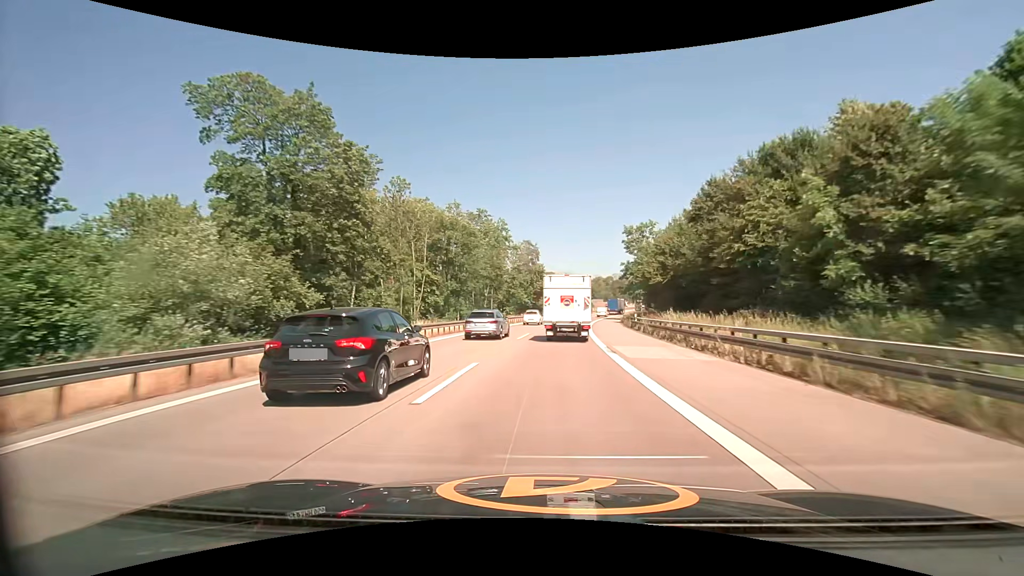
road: motorway_link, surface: concrete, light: Day
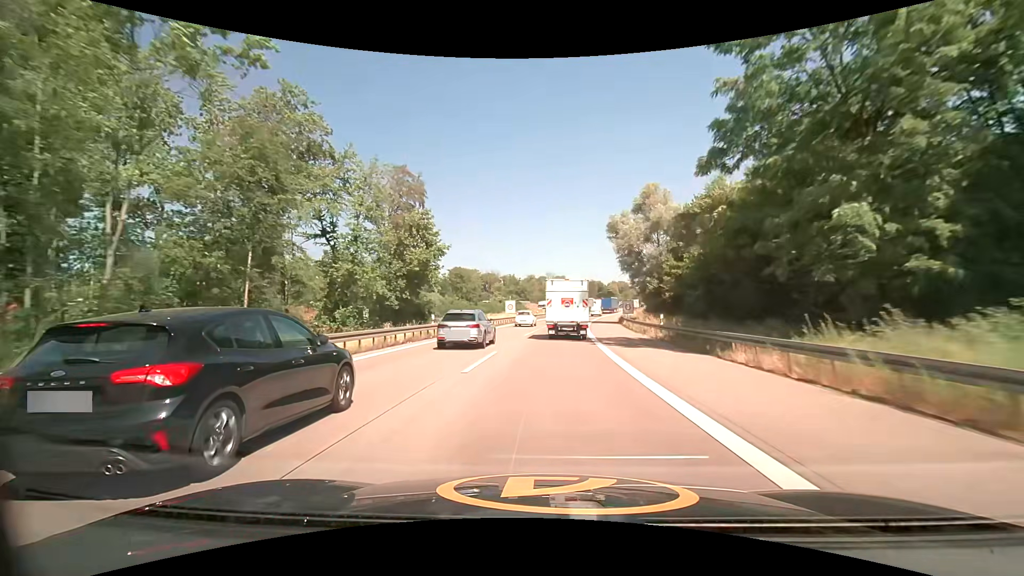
(+4.5, +67.4) m; +7°
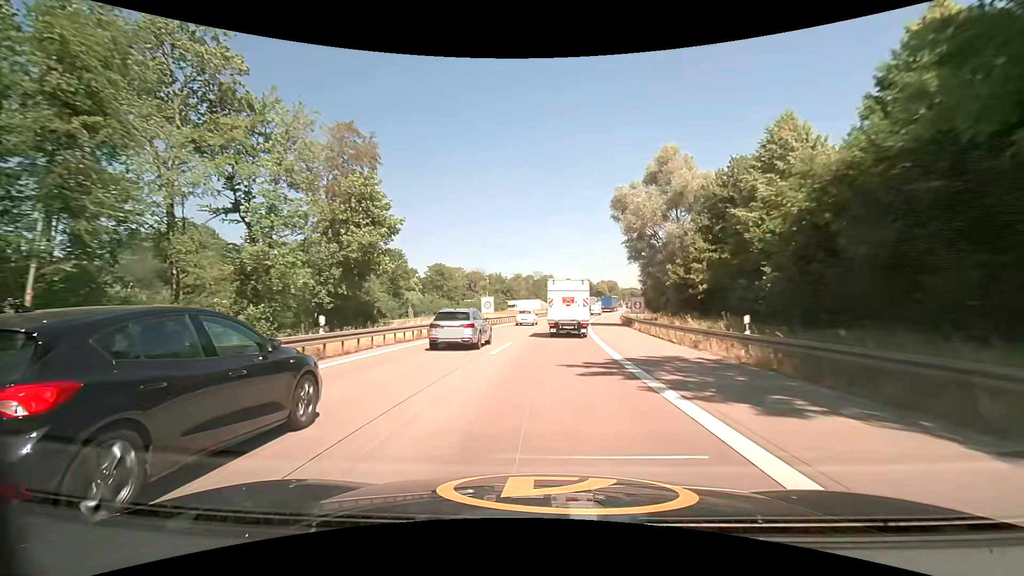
(+0.3, +13.4) m; +2°
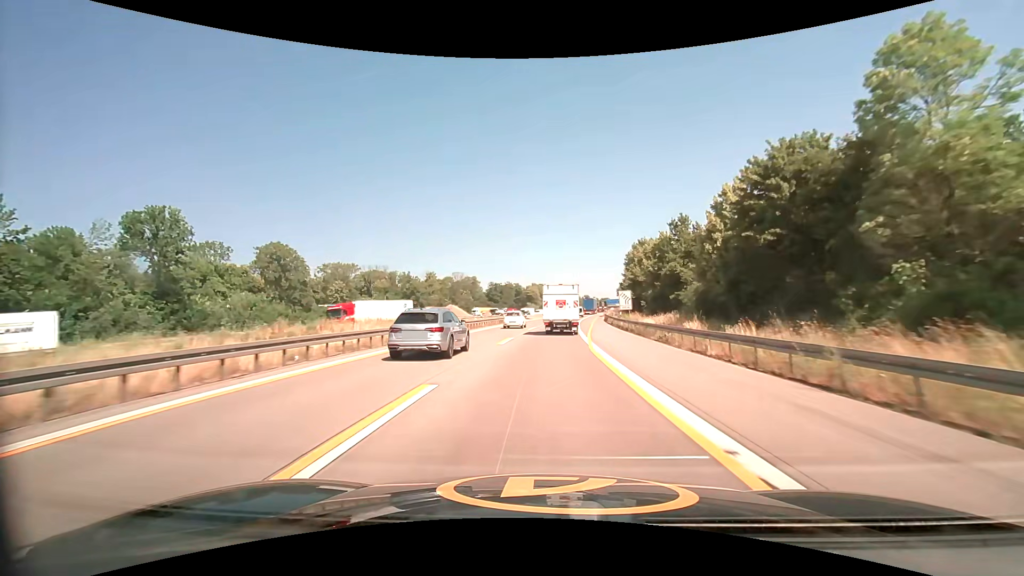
(+4.7, +66.0) m; +8°
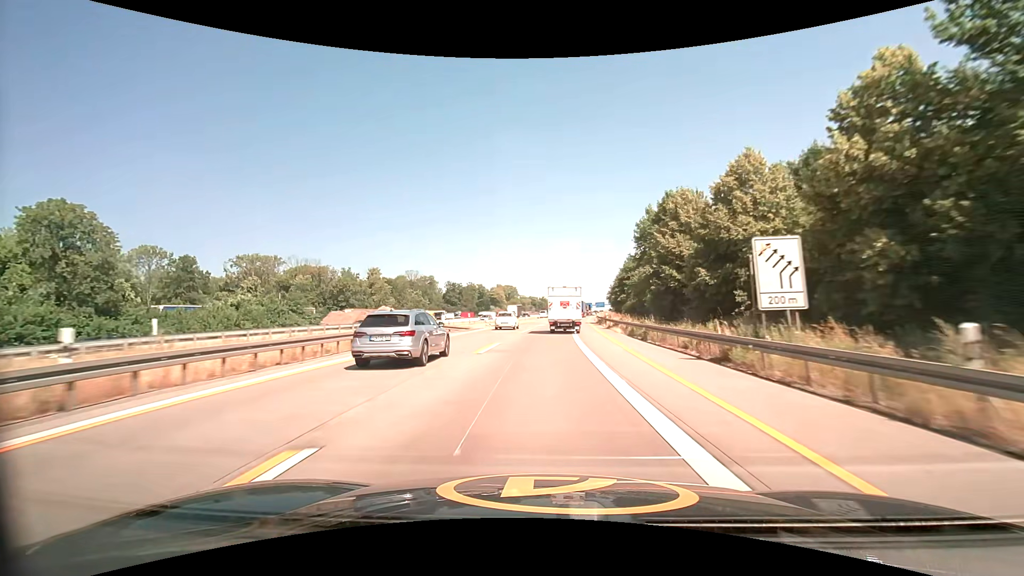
(+1.5, +40.1) m; +4°
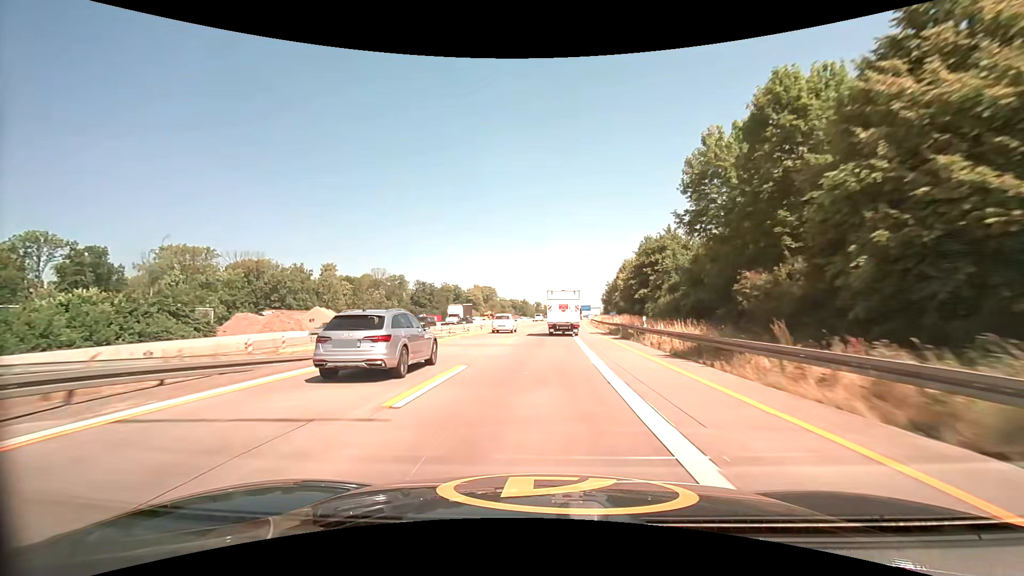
(+0.5, +27.6) m; +2°
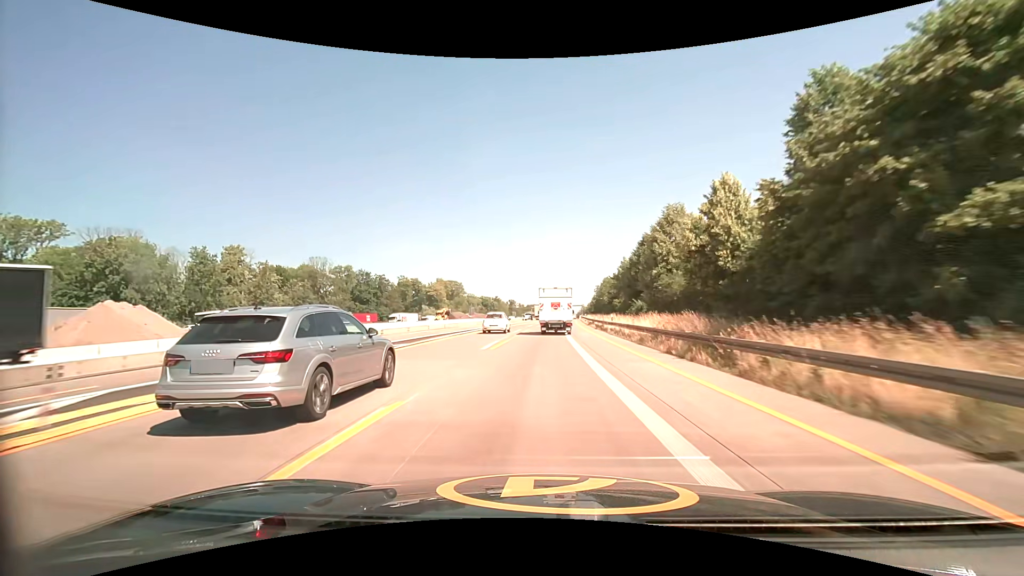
(+1.1, +41.9) m; +3°
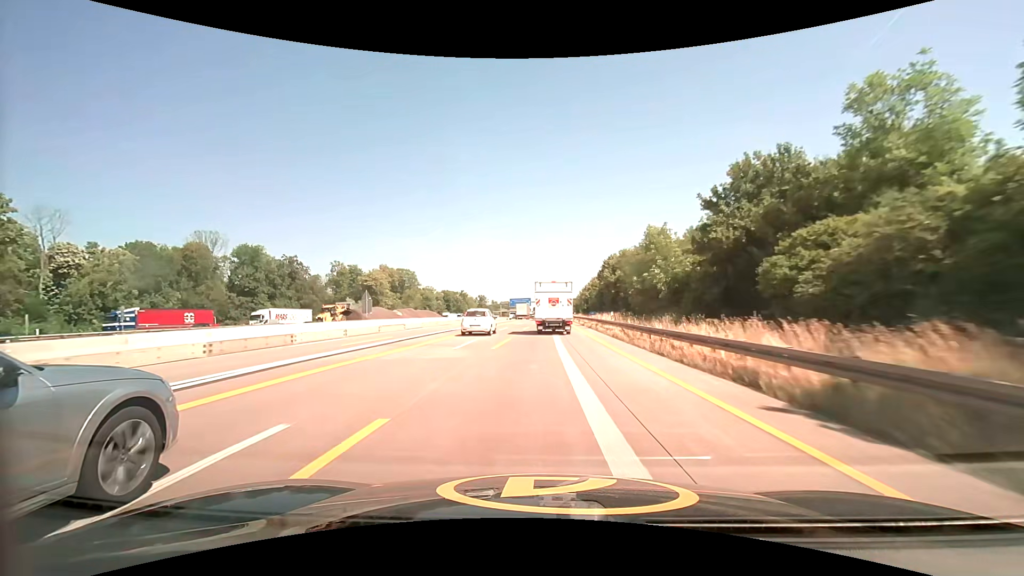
(+1.7, +54.8) m; +3°
(0, +10) (0, +20) (0, +30) (0, +40) (+1, +50) (+1, +60) (+1, +70) (+1, +80) (+2, +90) (+2, +100) m
